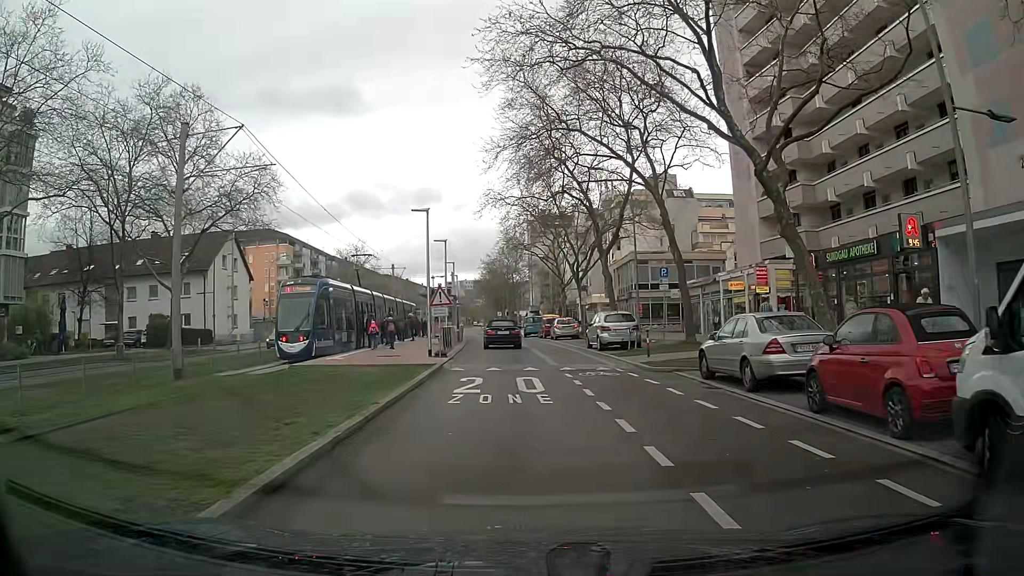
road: tertiary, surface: asphalt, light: Day
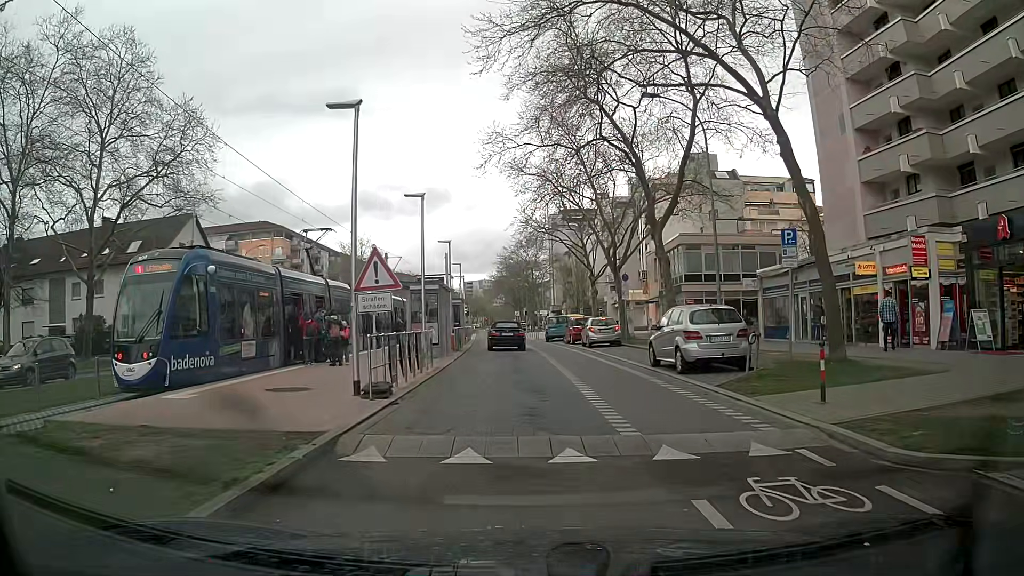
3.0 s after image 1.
(-0.3, +12.1) m; -4°
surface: paving_stones
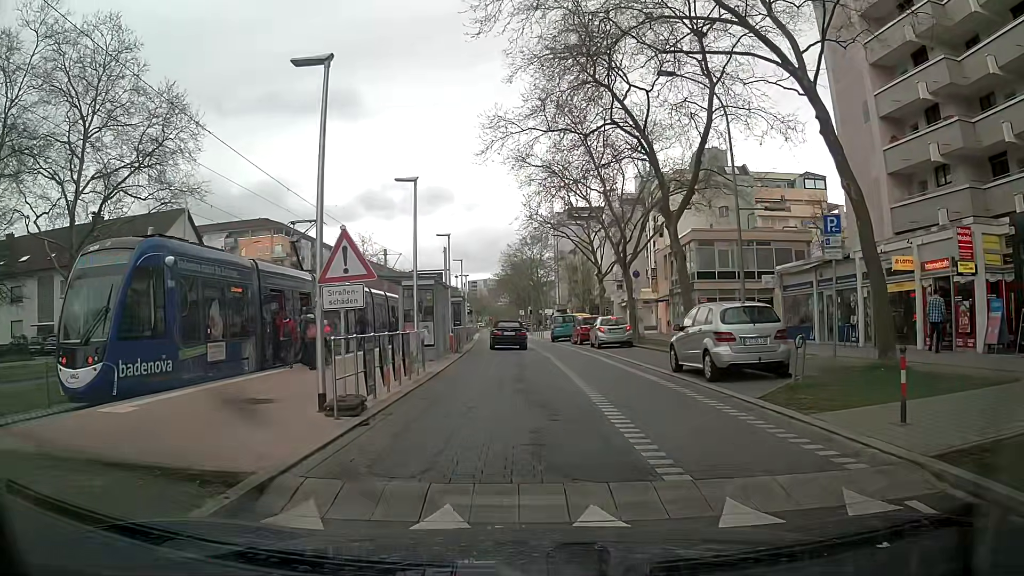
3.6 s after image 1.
(0.0, +2.2) m; 0°
